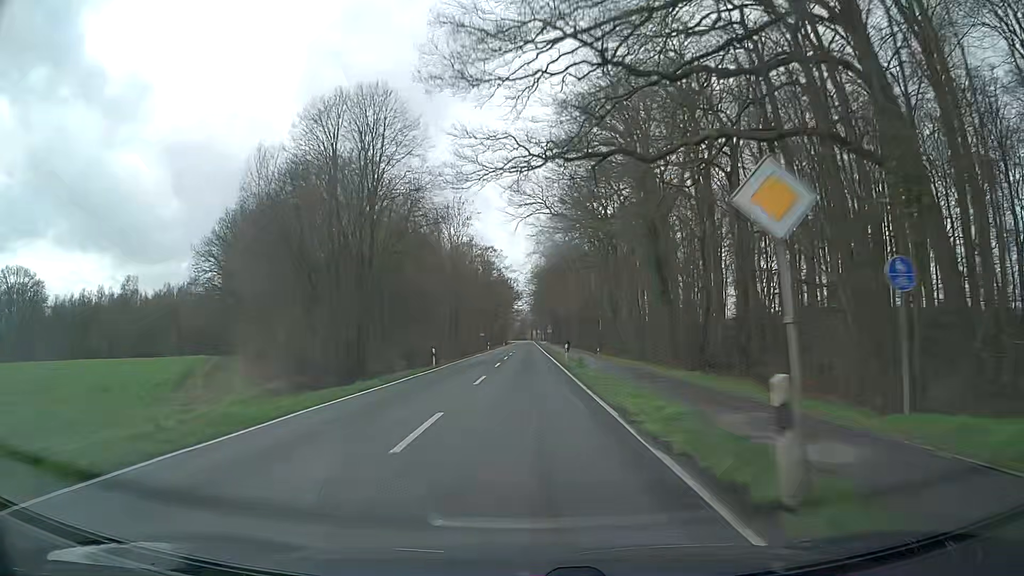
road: secondary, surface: asphalt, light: Day
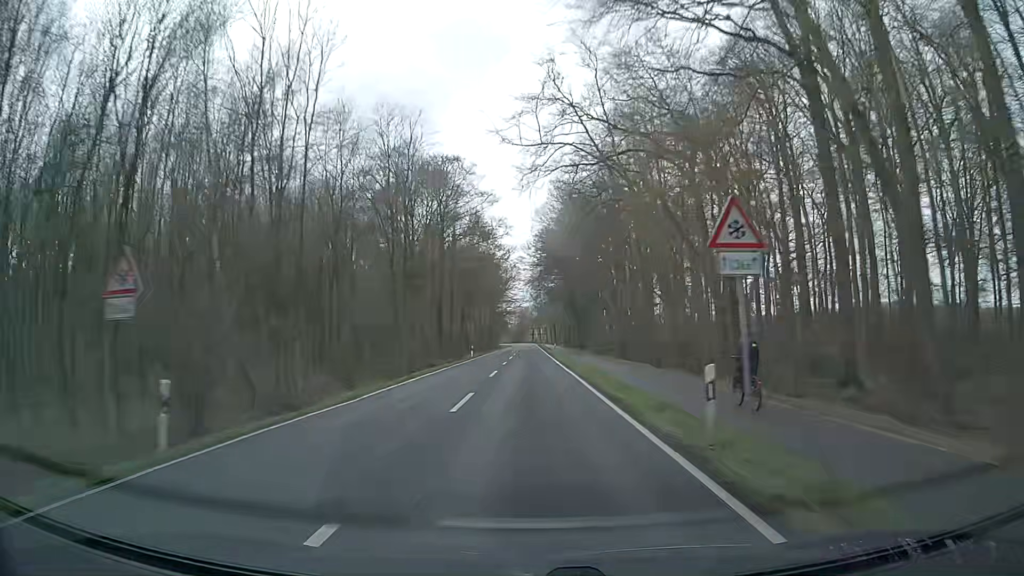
(0.0, +79.4) m; 0°
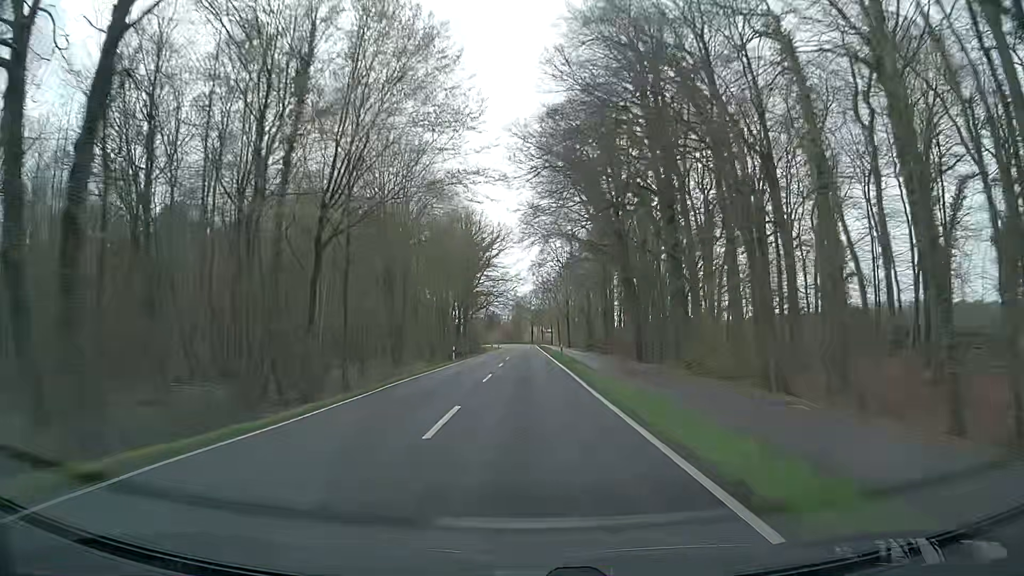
(-0.1, +63.5) m; 0°
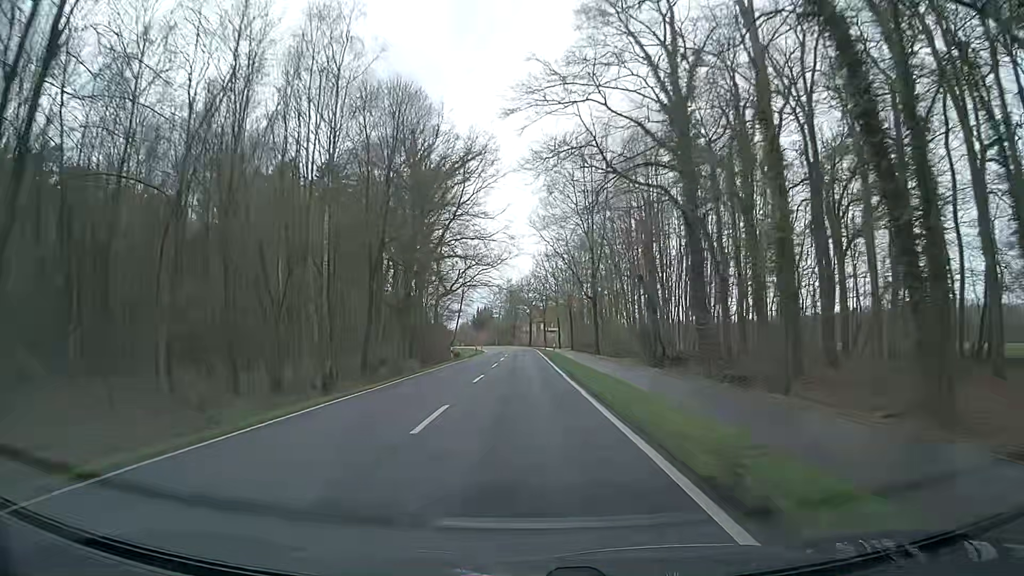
(-0.1, +47.5) m; 0°
